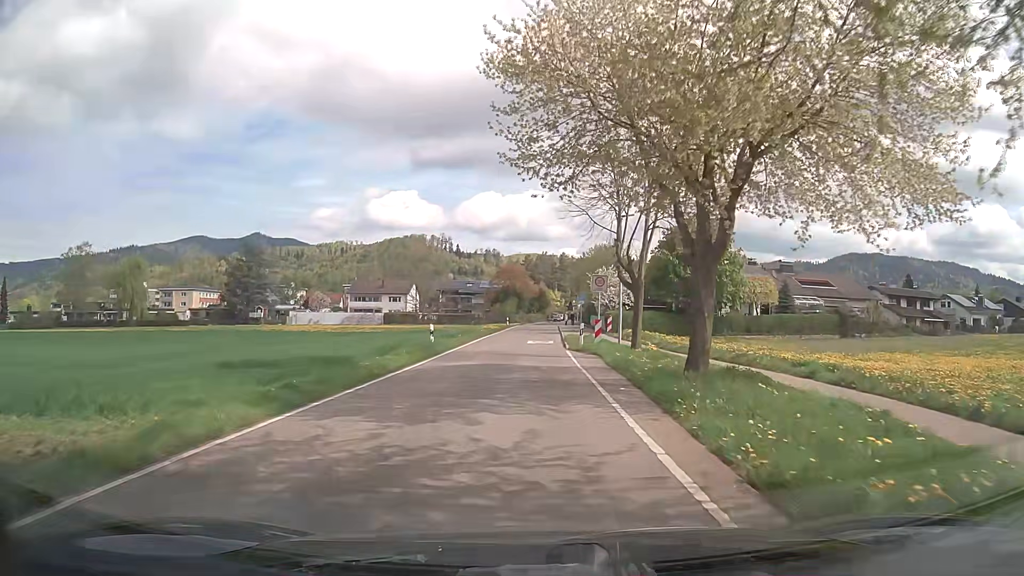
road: tertiary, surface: asphalt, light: Day
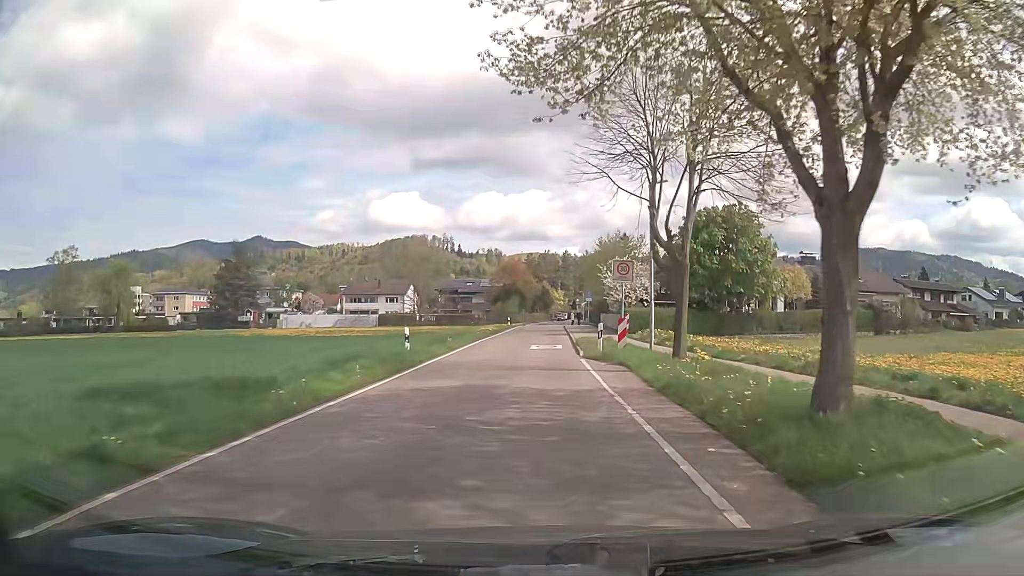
(0.0, +6.0) m; 0°
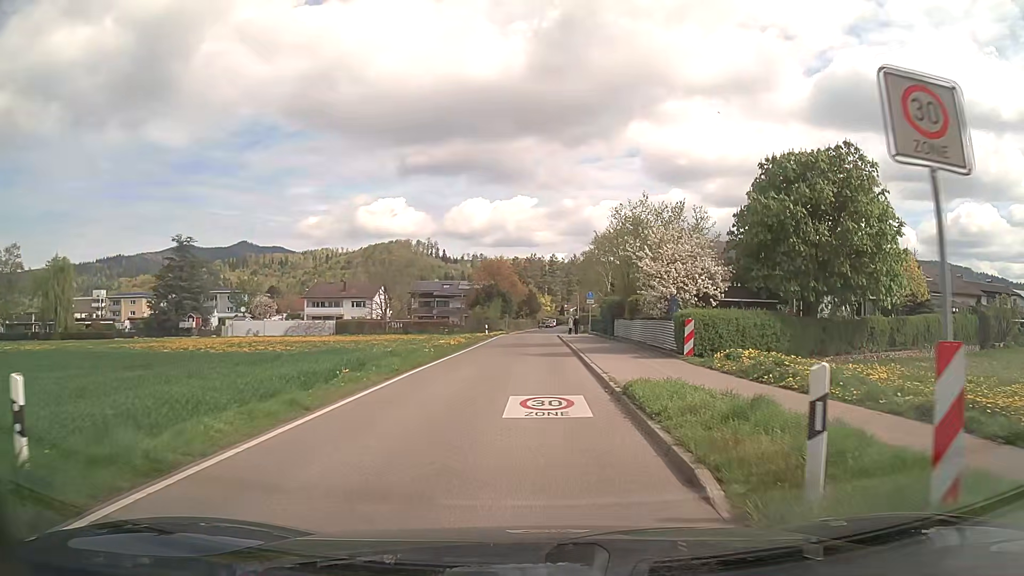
(0.0, +16.4) m; +1°
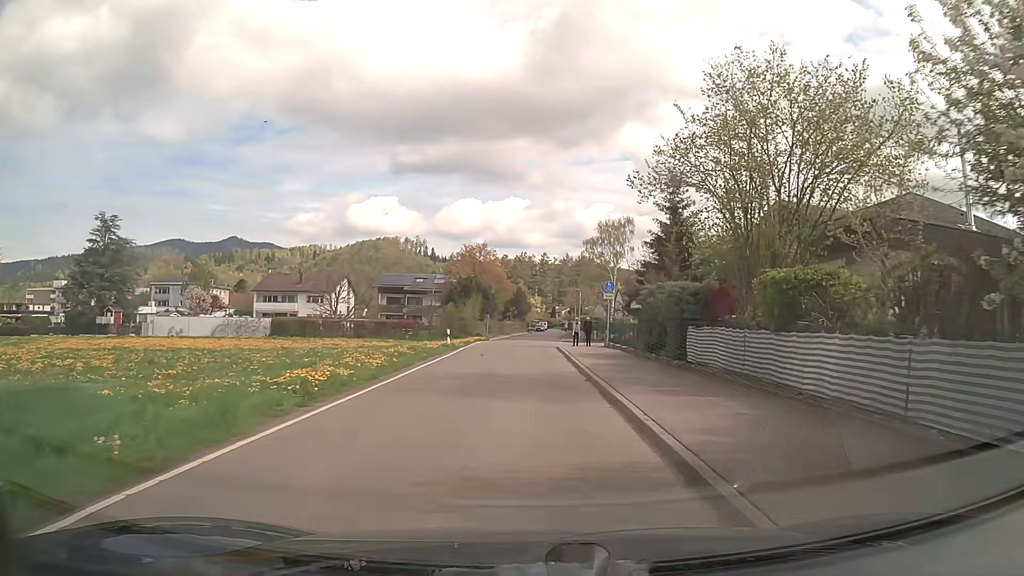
(+0.2, +19.4) m; +1°
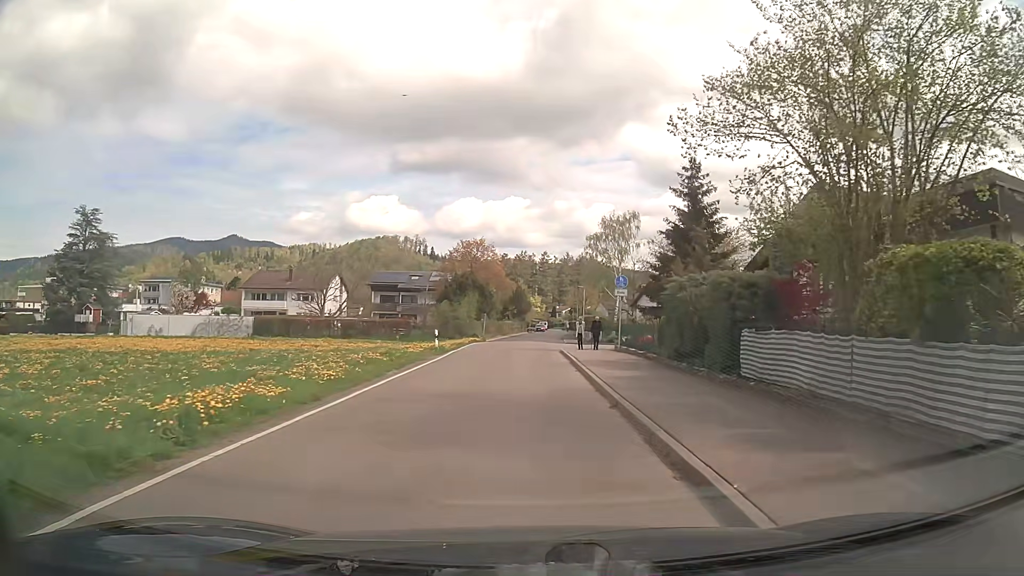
(0.0, +4.7) m; 0°
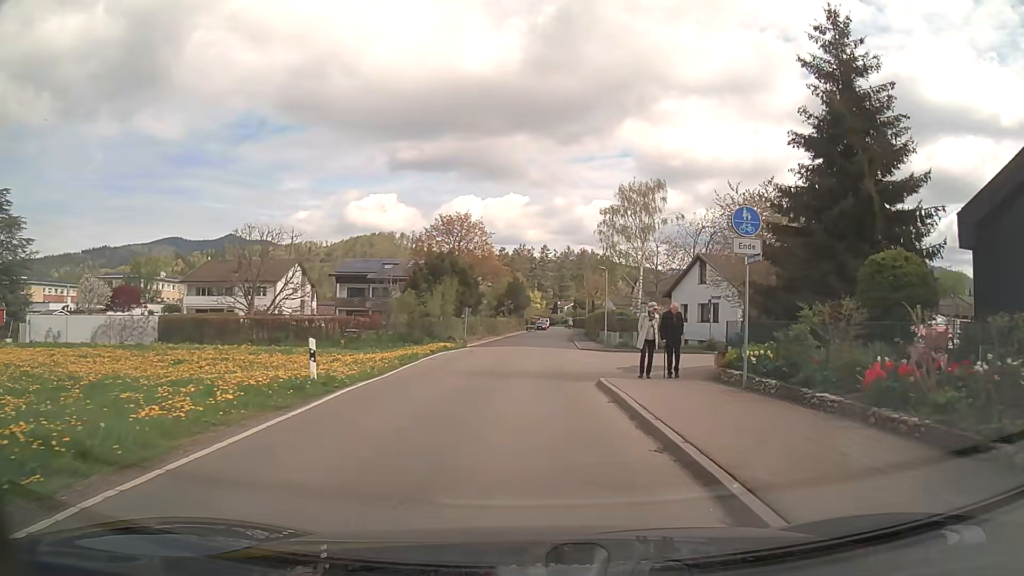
(0.0, +18.3) m; 0°
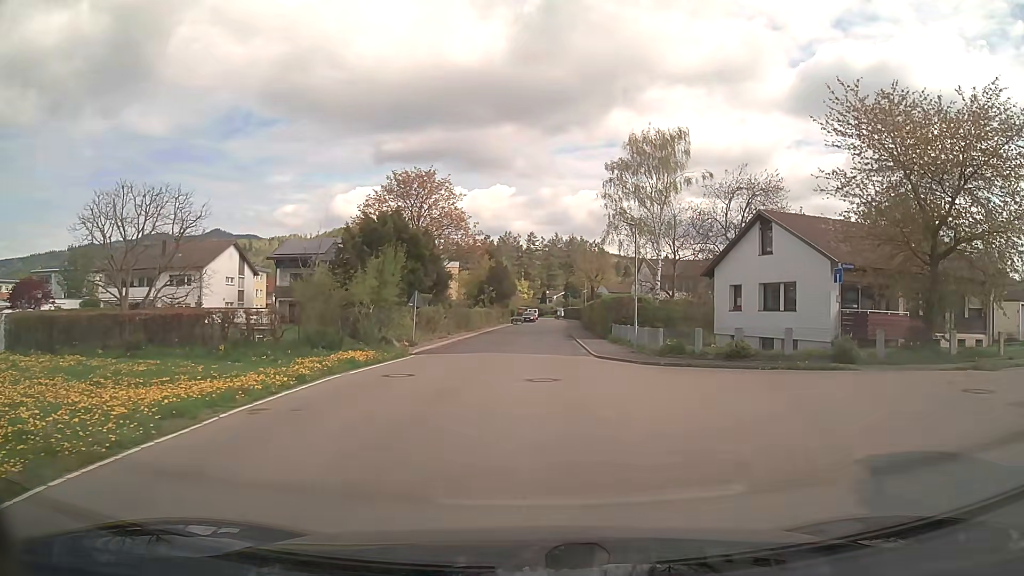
(+0.2, +16.1) m; +1°
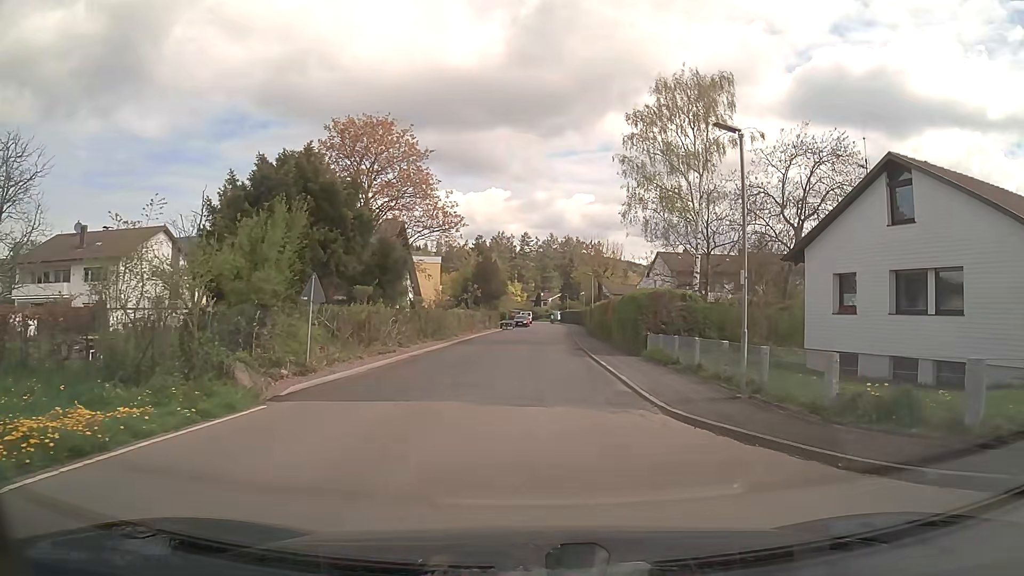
(+0.1, +14.1) m; +1°
(0, +10) (0, +20) (0, +30) (+1, +40) (+1, +50) (+1, +60) (+2, +70) (+2, +80) (+3, +90) (+3, +100) m
